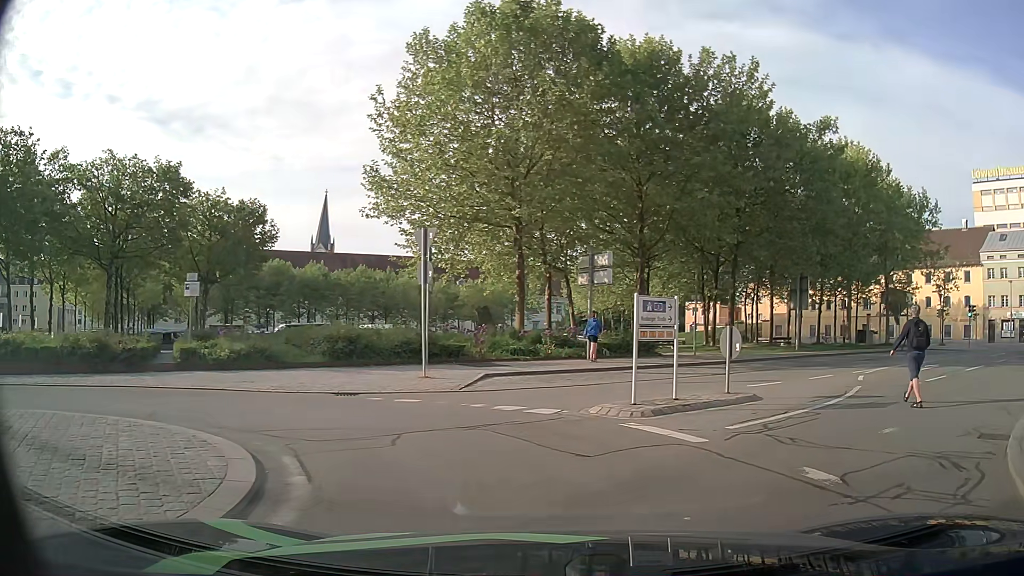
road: residential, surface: asphalt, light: Day
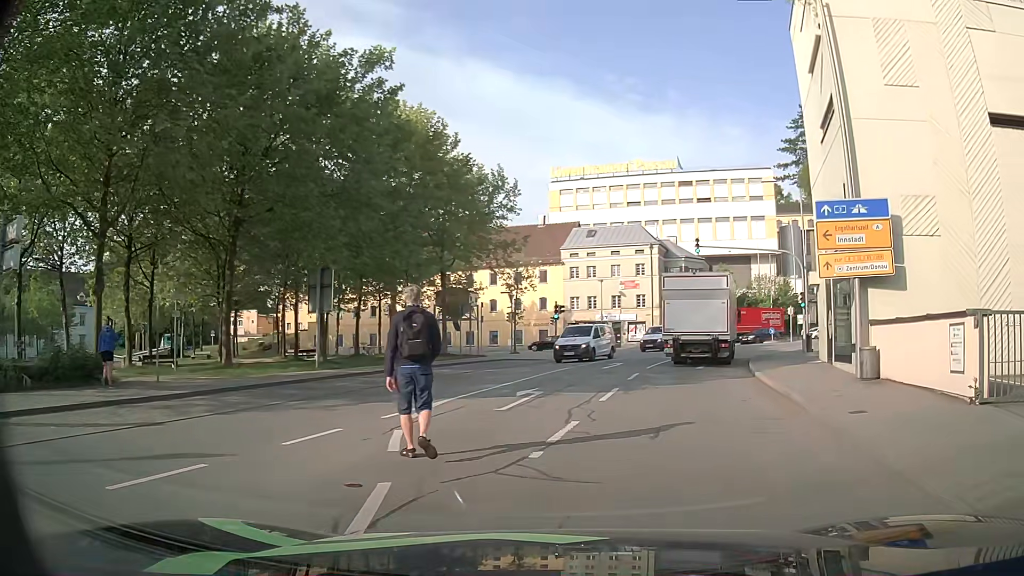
(+3.6, +9.1) m; +39°
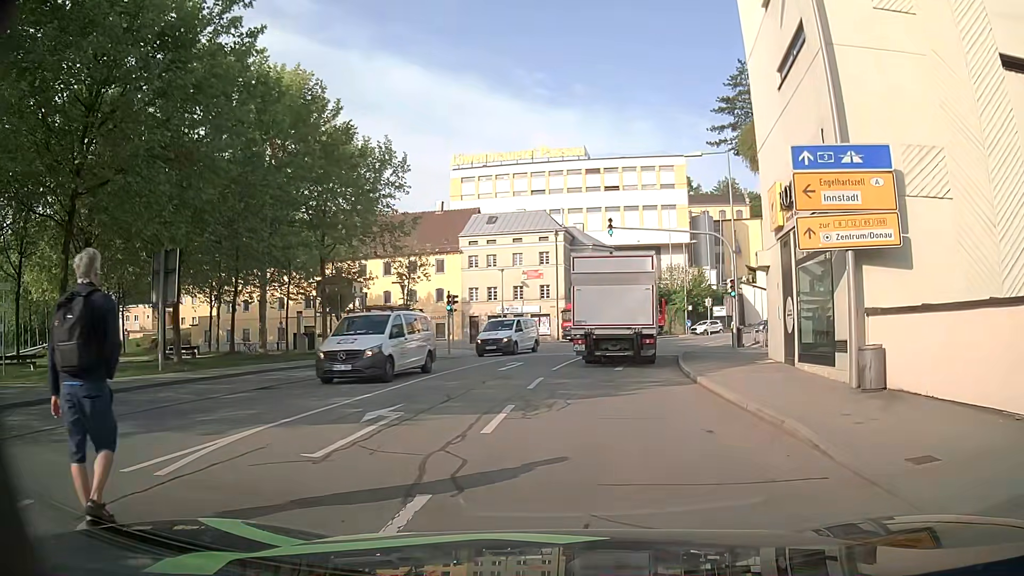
(+0.4, +4.8) m; +8°
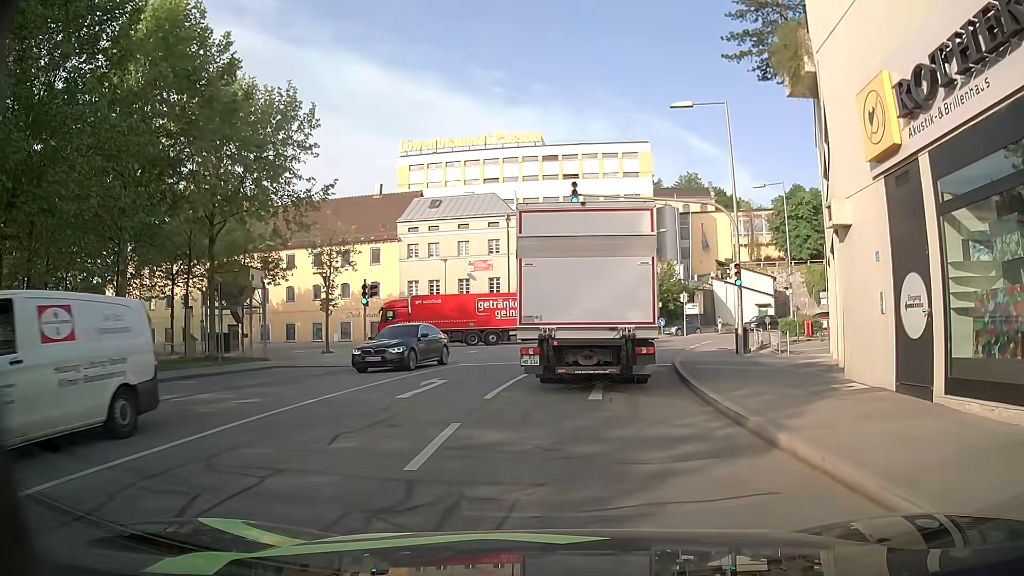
(+0.3, +8.0) m; +3°
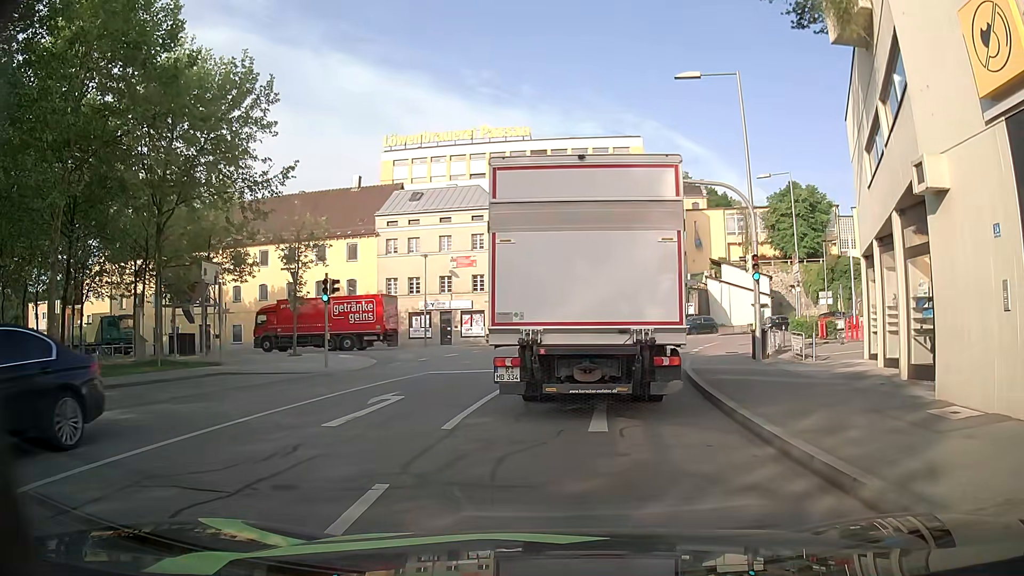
(0.0, +3.4) m; +1°
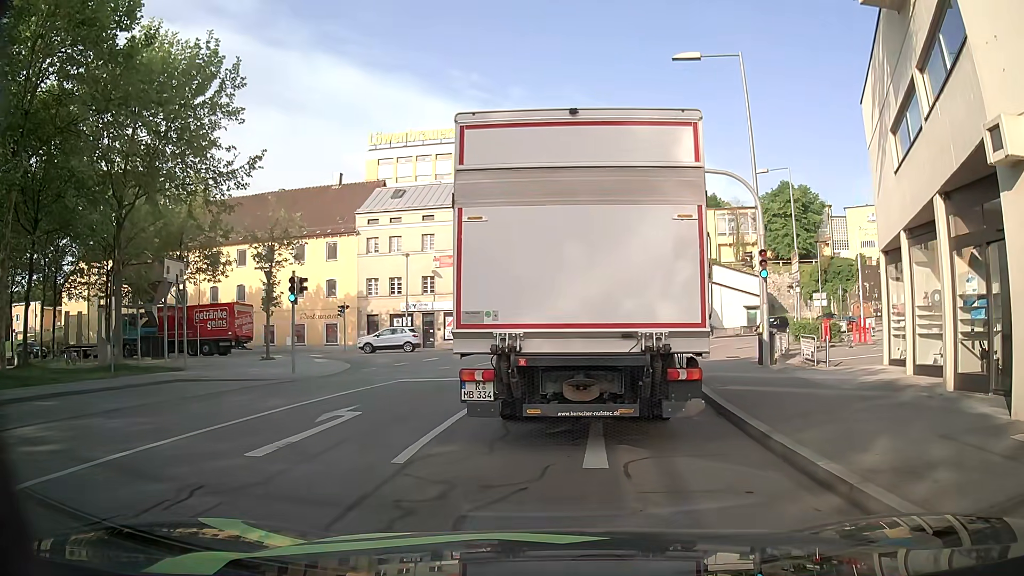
(0.0, +2.0) m; 0°
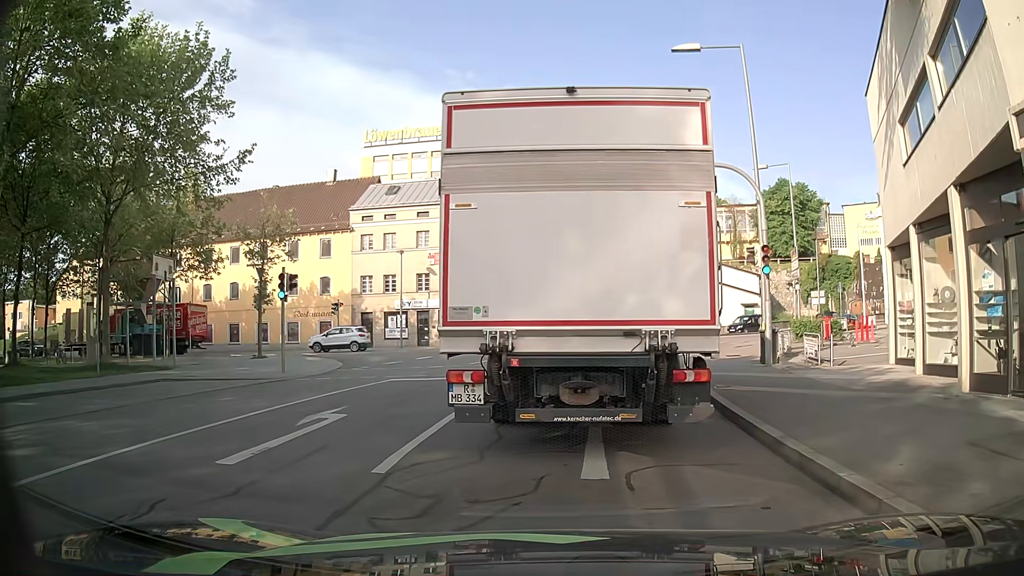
(0.0, +0.5) m; 0°
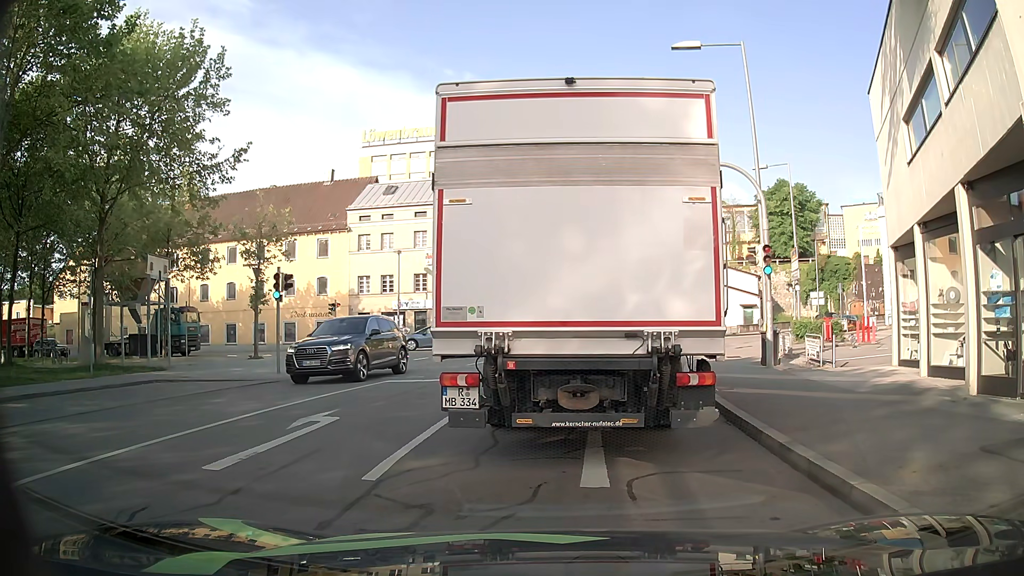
(0.0, +0.3) m; 0°
